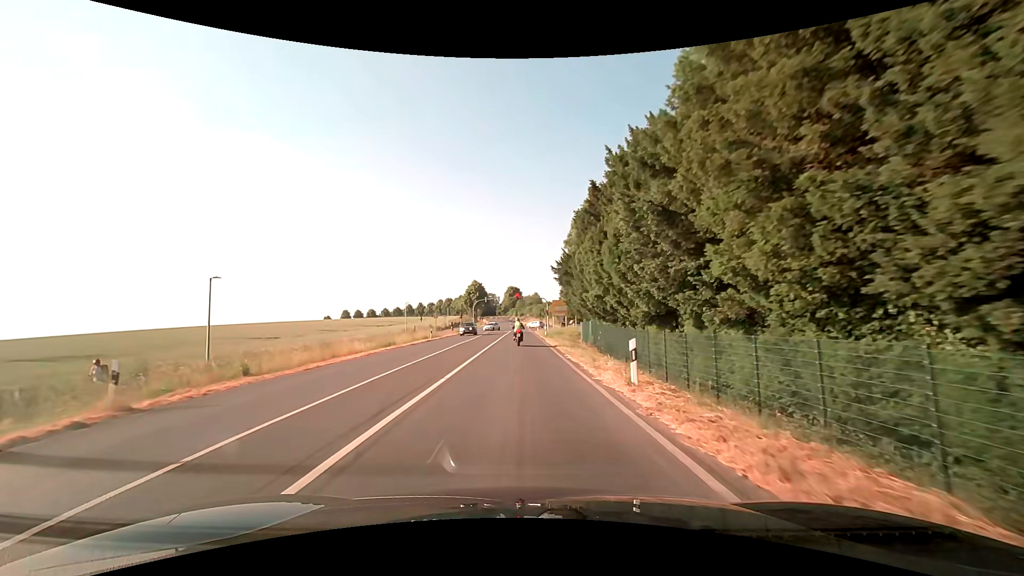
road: secondary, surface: asphalt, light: Day
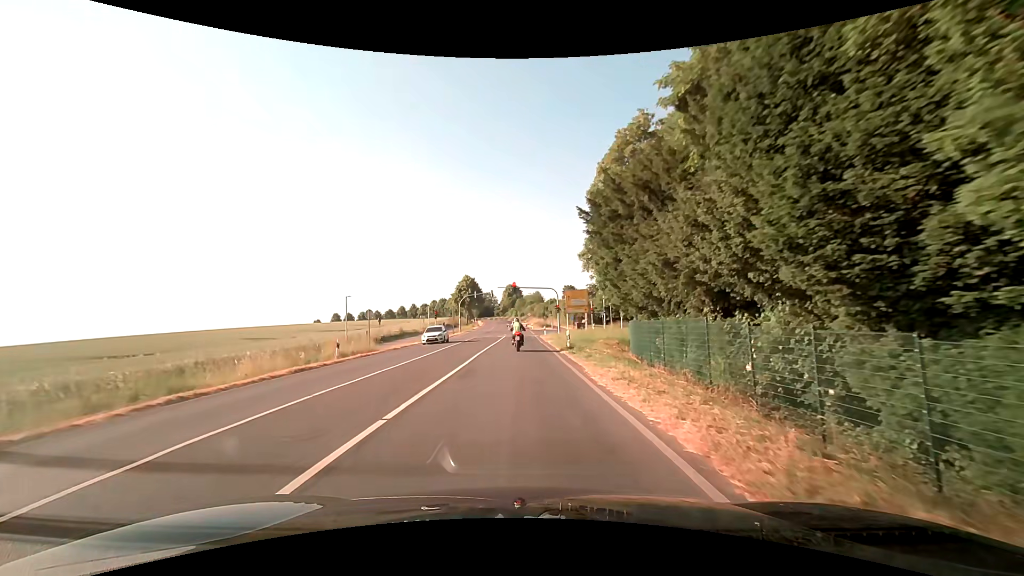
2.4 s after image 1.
(+0.1, +25.0) m; 0°
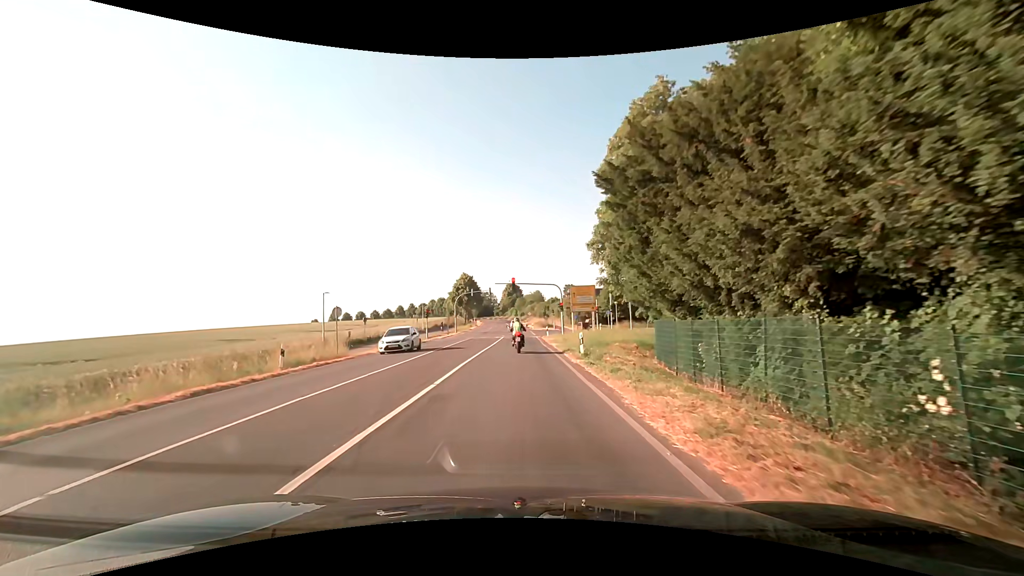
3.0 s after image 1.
(0.0, +5.7) m; 0°
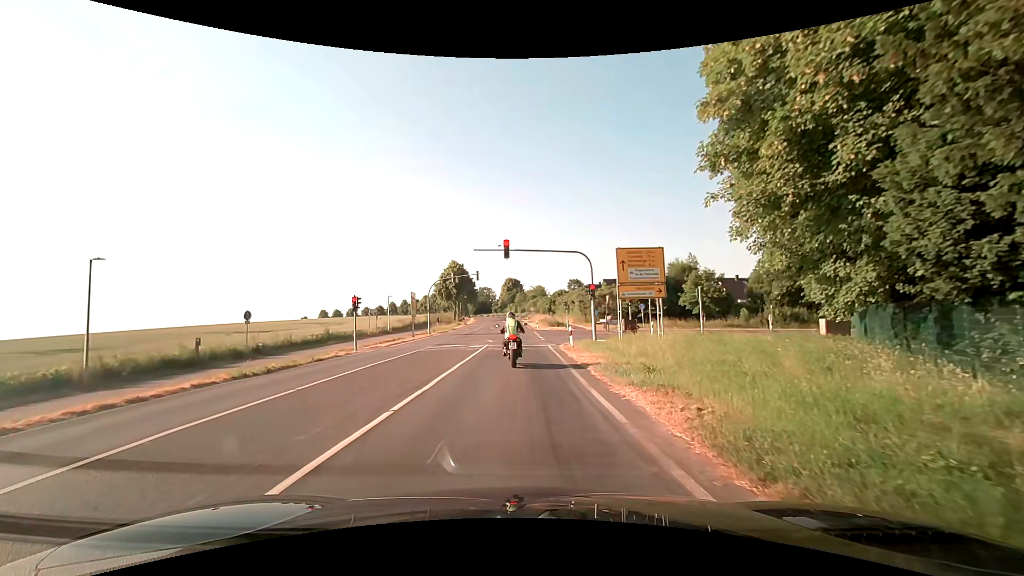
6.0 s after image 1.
(-0.1, +23.4) m; -1°
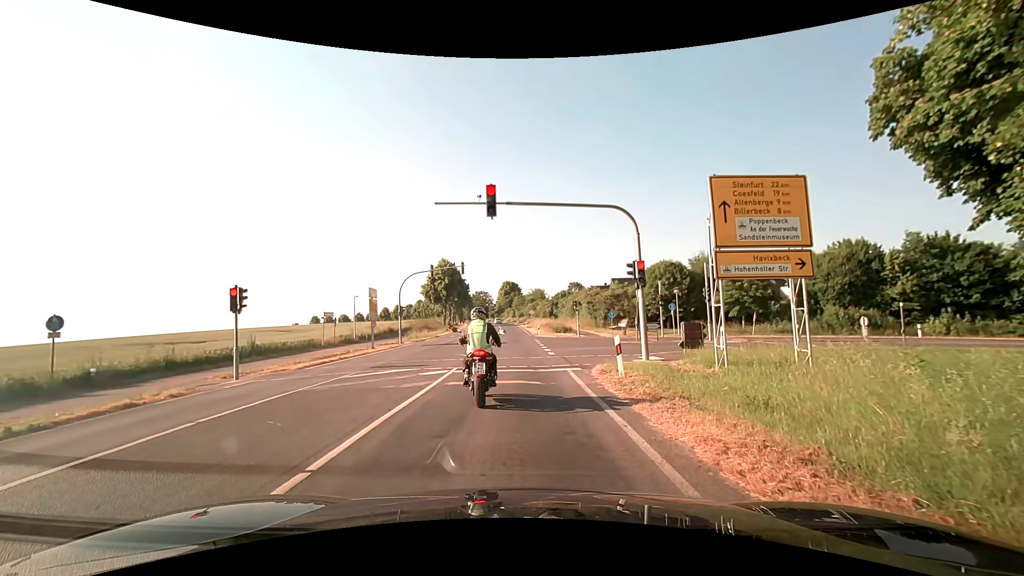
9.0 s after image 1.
(+0.1, +12.7) m; +1°
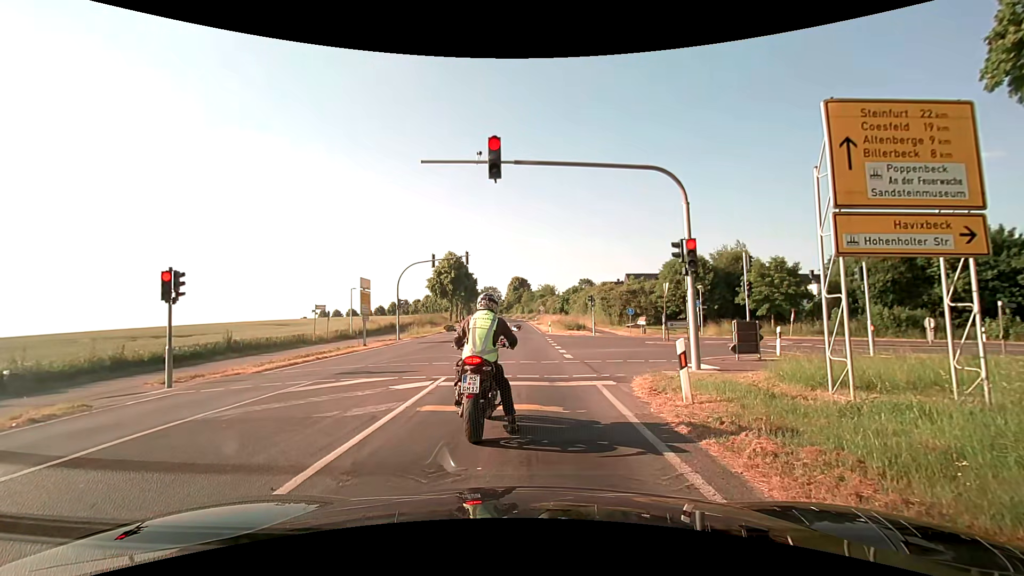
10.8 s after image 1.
(-0.1, +4.0) m; 0°
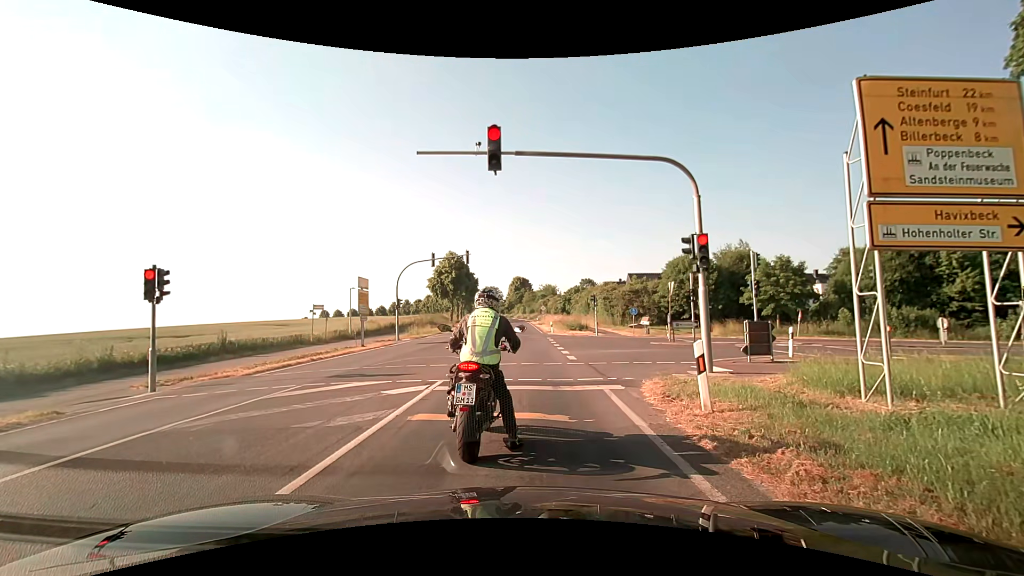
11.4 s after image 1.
(0.0, +0.7) m; 0°
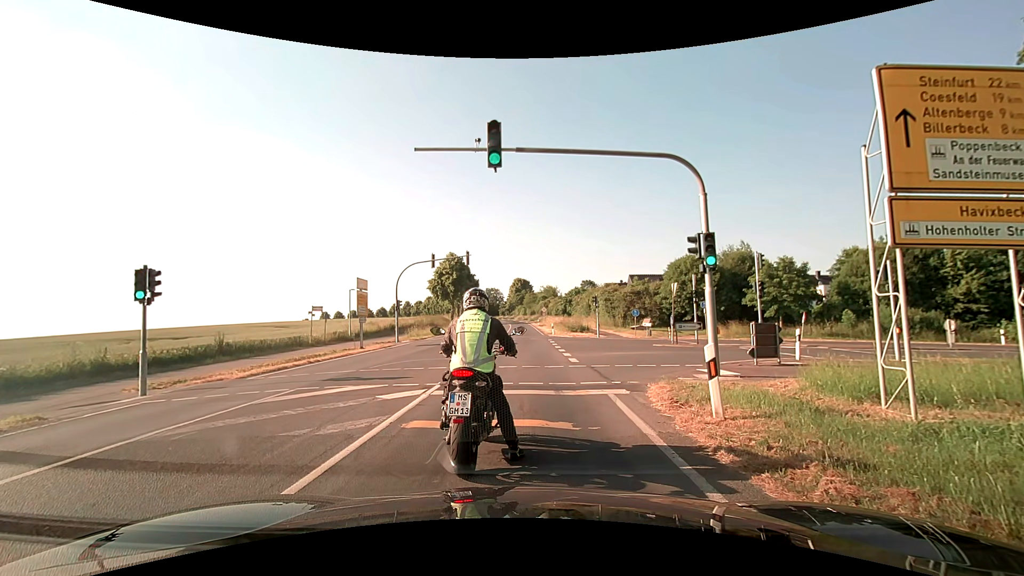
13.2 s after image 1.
(0.0, +0.4) m; 0°
(0, +10) (-1, +20) (-1, +30) (-2, +40) (-2, +50) (-3, +60) (-3, +70) (-4, +80) (-4, +90) (-5, +100) m
